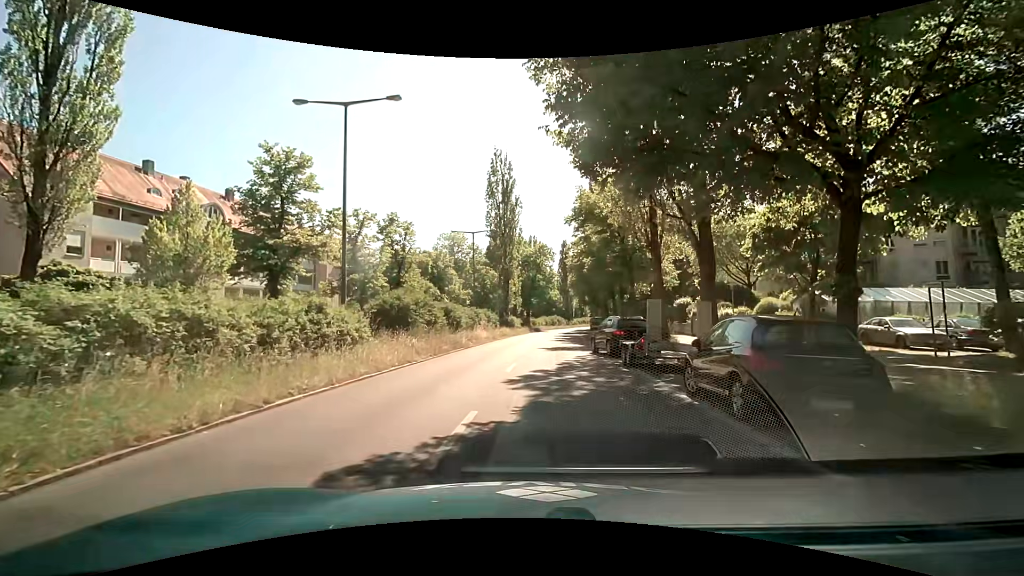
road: secondary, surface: asphalt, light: Day
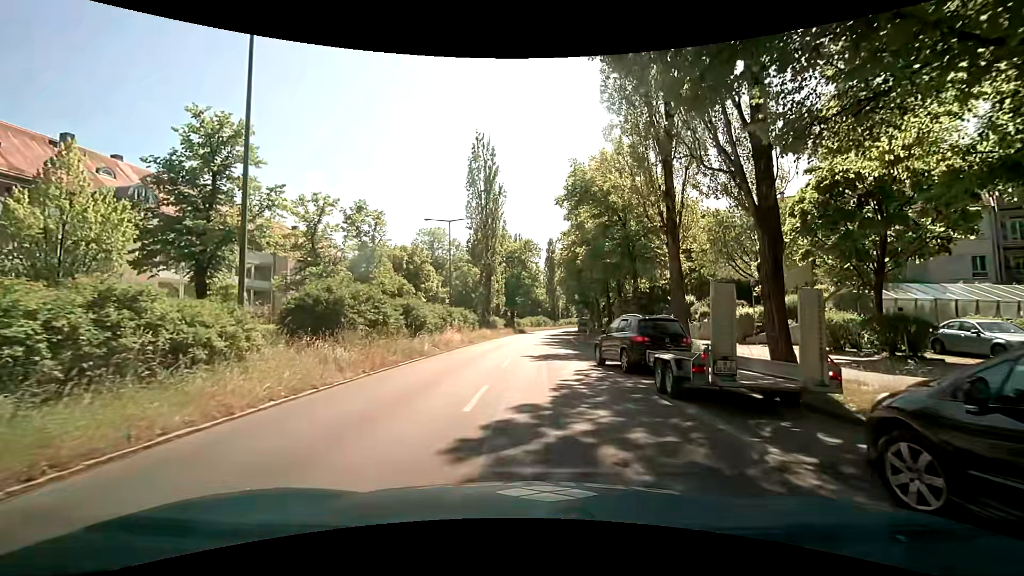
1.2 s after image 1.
(-0.1, +6.2) m; 0°
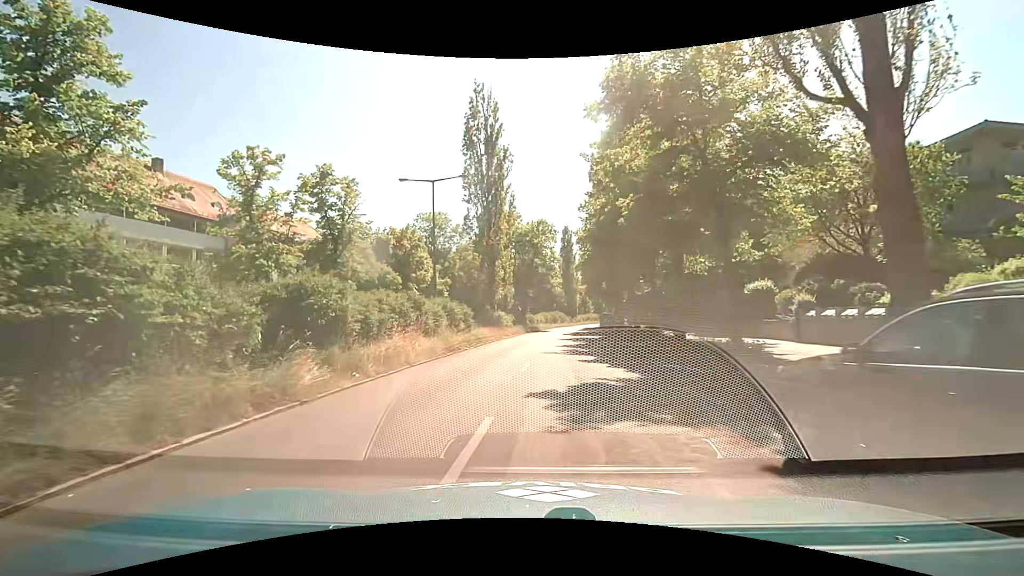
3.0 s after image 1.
(+0.1, +12.0) m; -2°
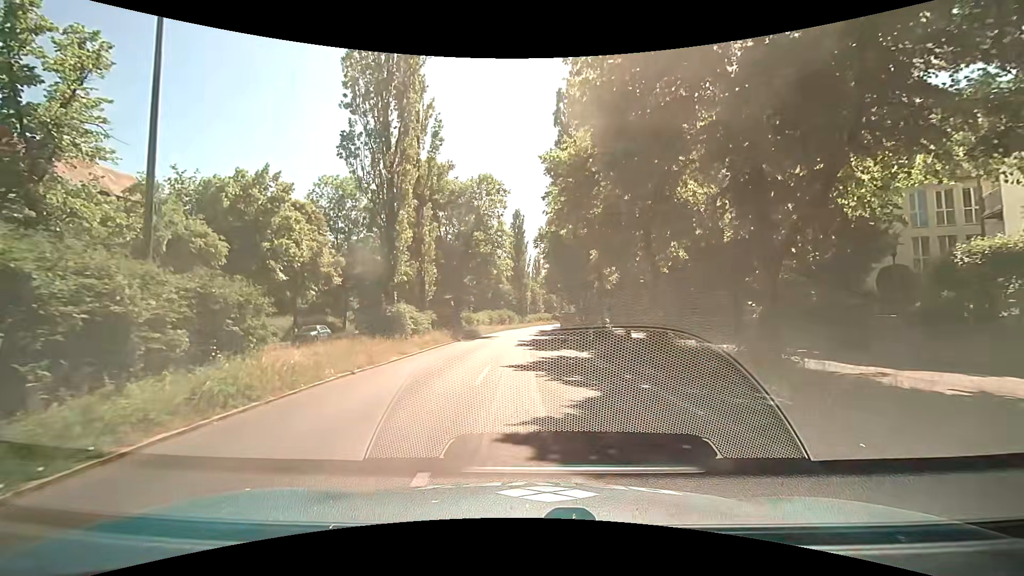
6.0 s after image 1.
(+1.1, +20.4) m; +6°
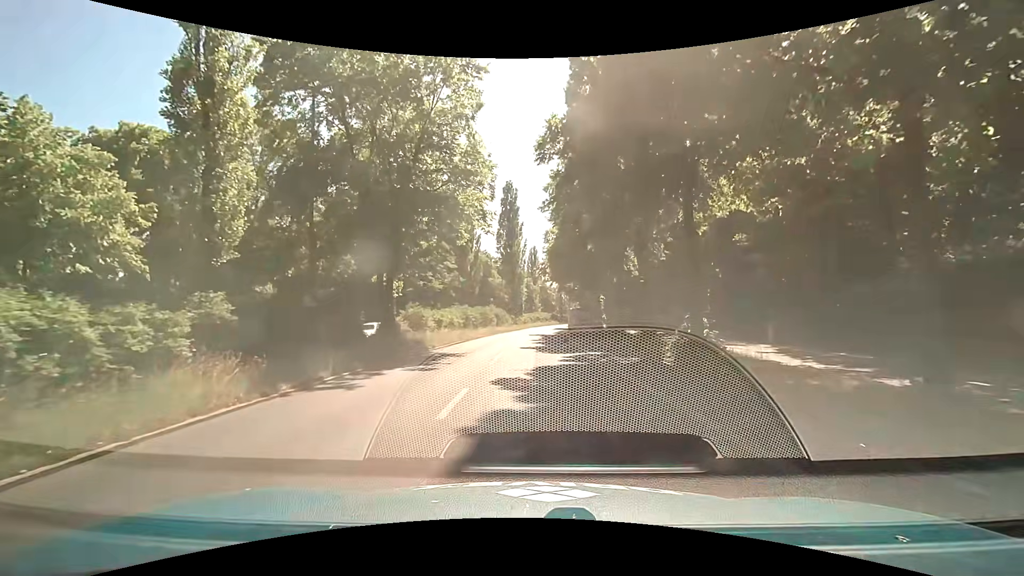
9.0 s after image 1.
(0.0, +21.8) m; +1°
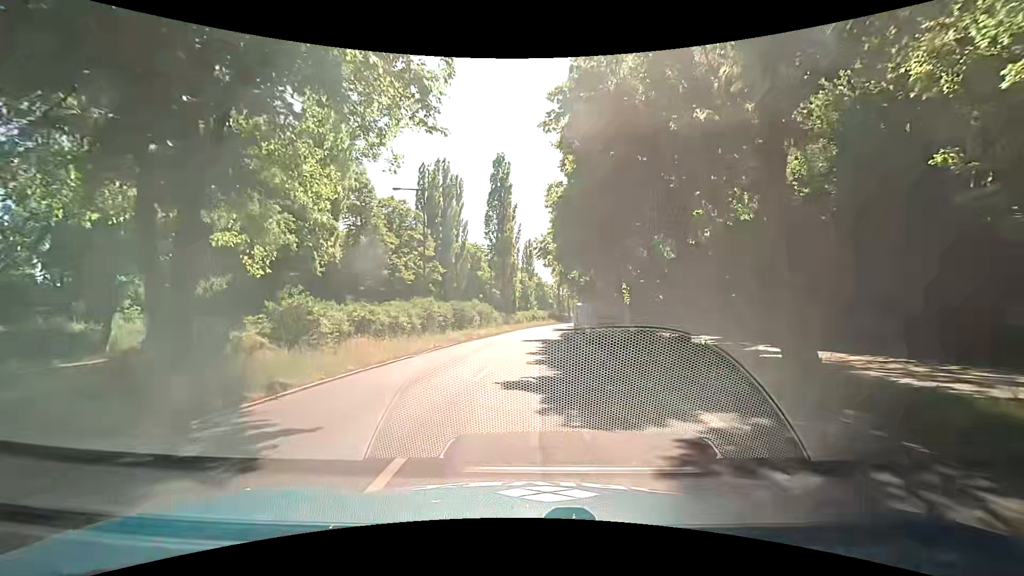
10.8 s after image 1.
(0.0, +14.1) m; 0°
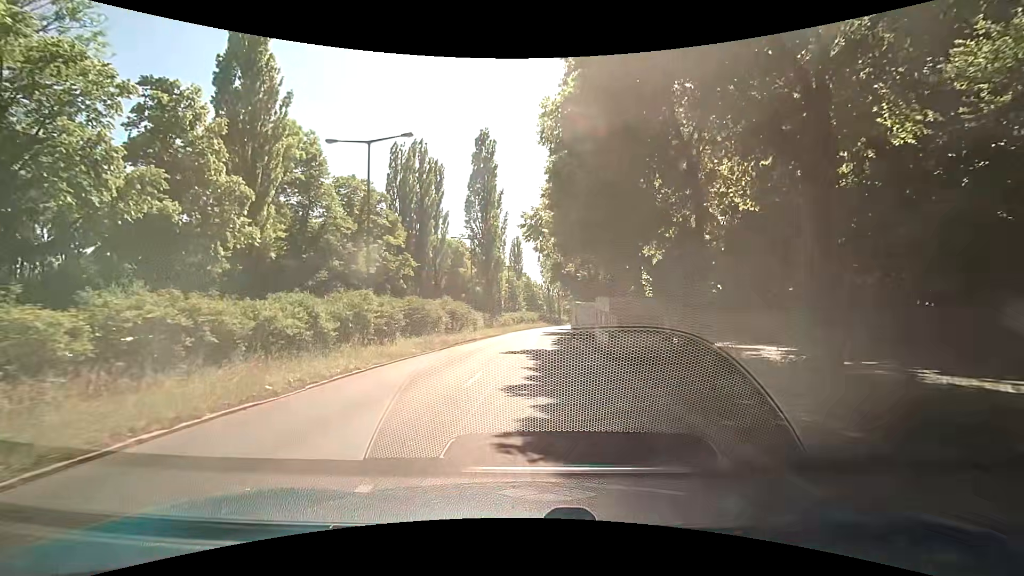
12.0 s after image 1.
(+0.2, +9.8) m; +1°
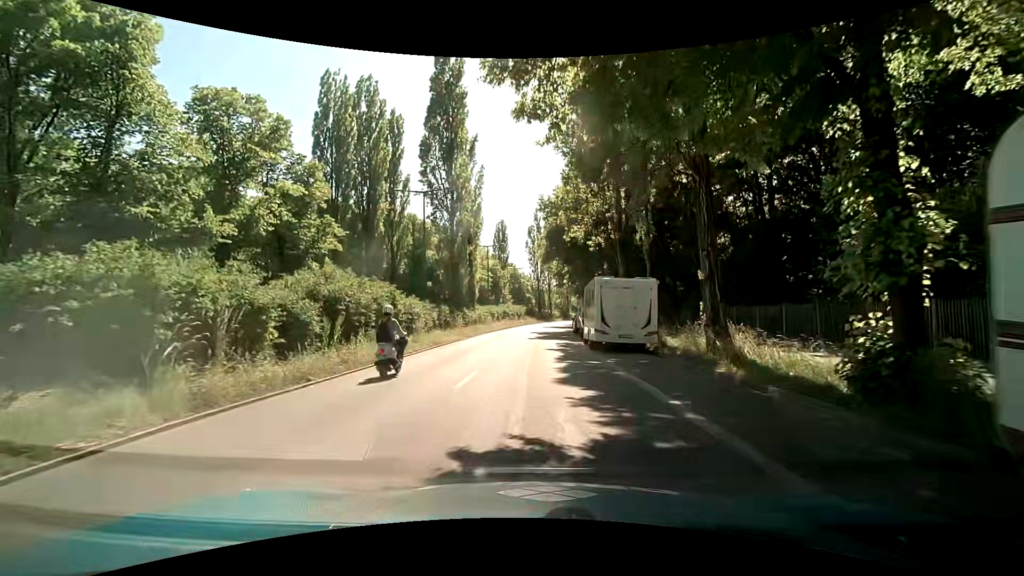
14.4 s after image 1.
(+0.4, +18.4) m; +2°
(0, +10) (0, +20) (0, +30) (+1, +40) (+1, +50) (+2, +60) (+3, +70) (+4, +80) (+5, +90) (+6, +100) m
